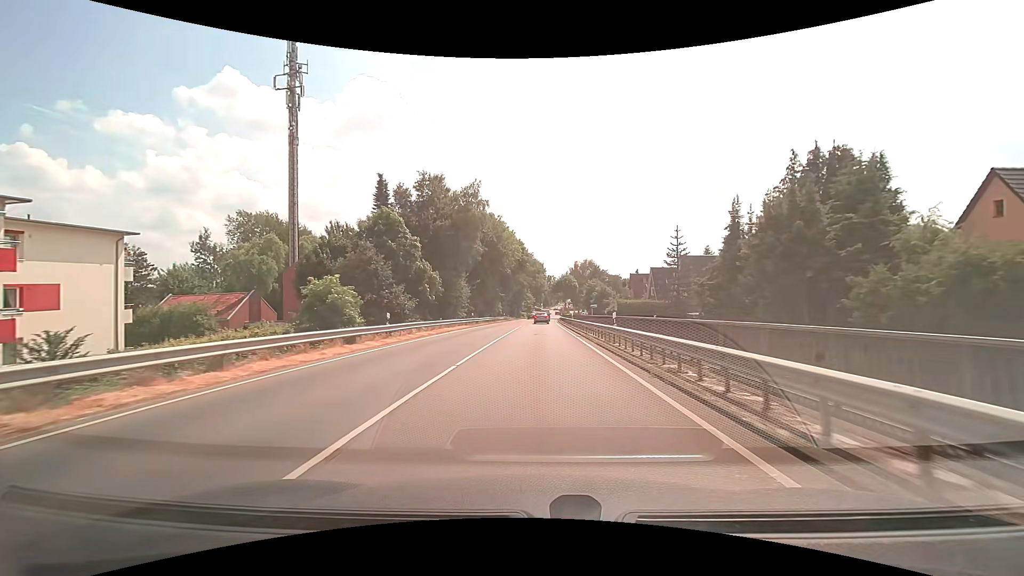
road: secondary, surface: asphalt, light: Day
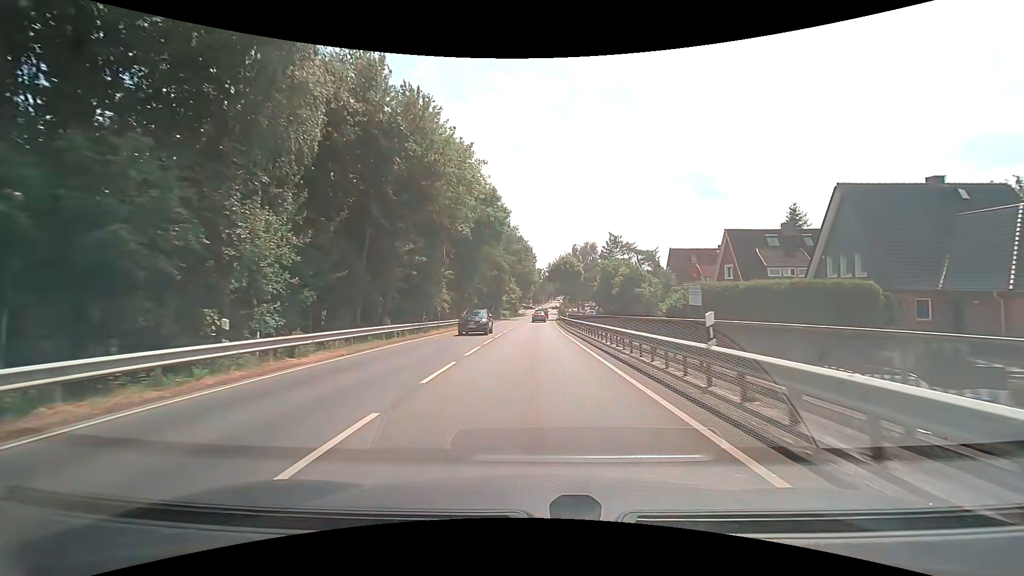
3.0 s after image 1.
(+0.6, +39.6) m; +2°
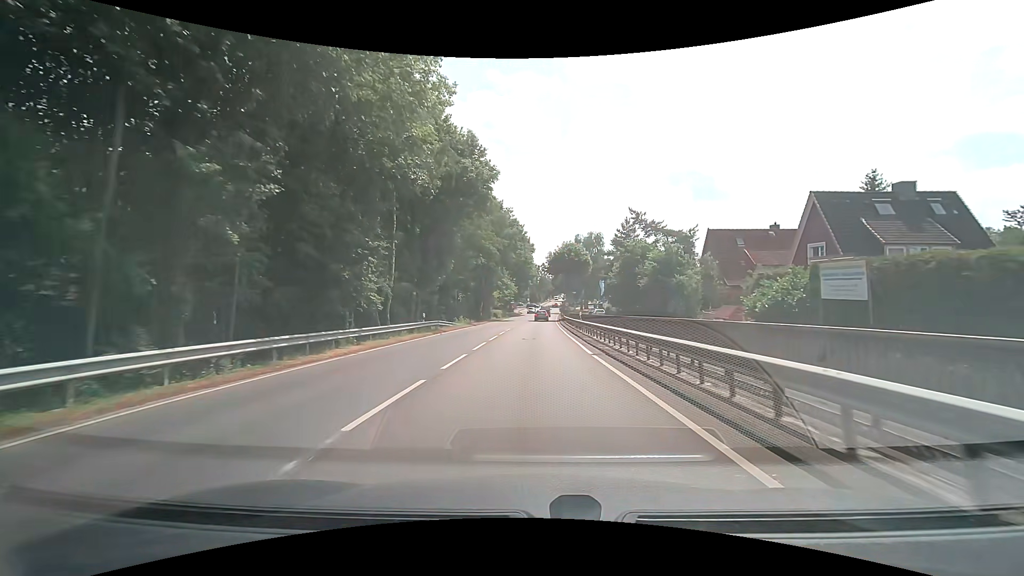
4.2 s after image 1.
(0.0, +15.7) m; 0°
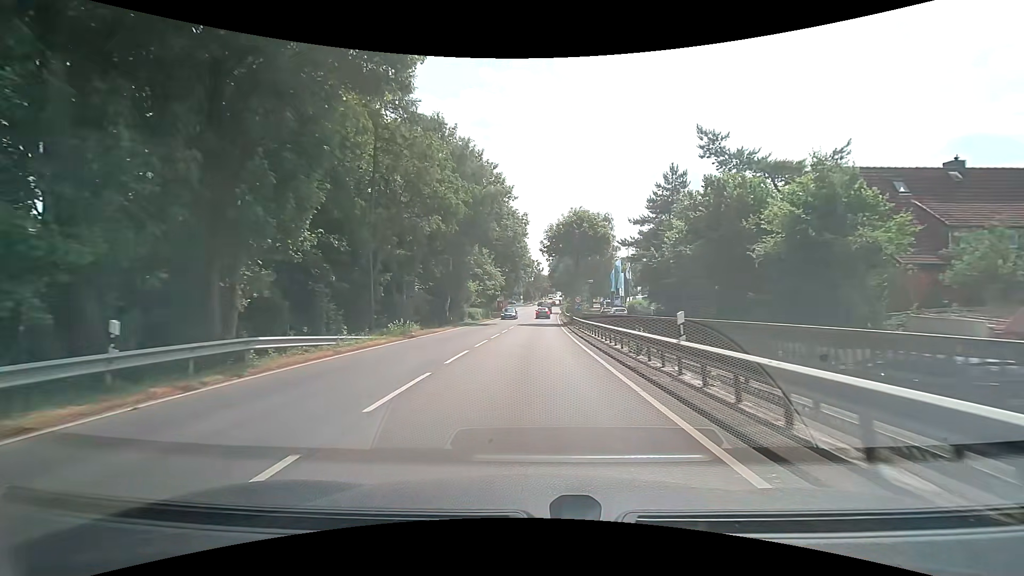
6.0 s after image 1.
(+0.2, +23.1) m; +1°
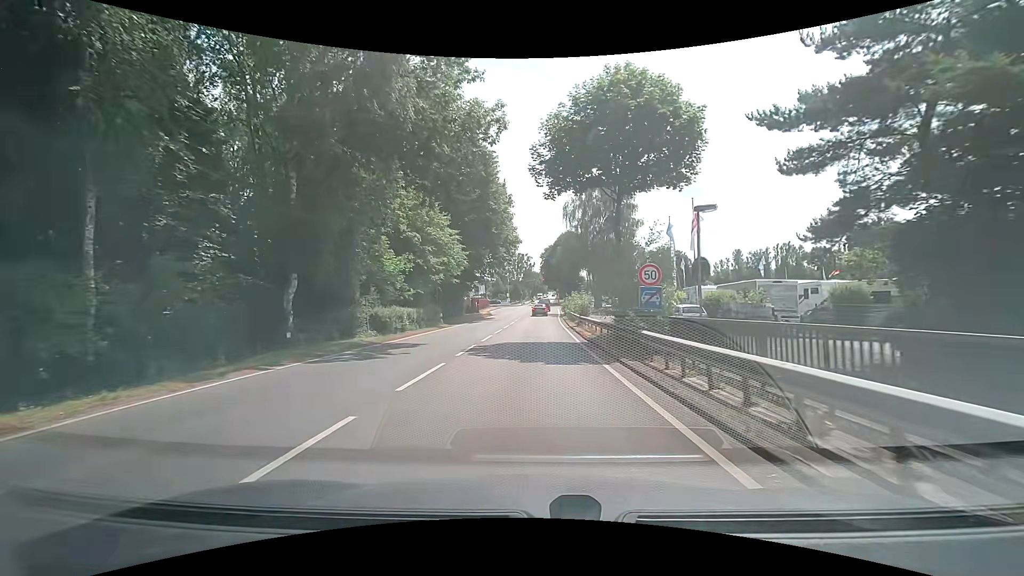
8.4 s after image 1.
(+0.3, +28.3) m; +1°
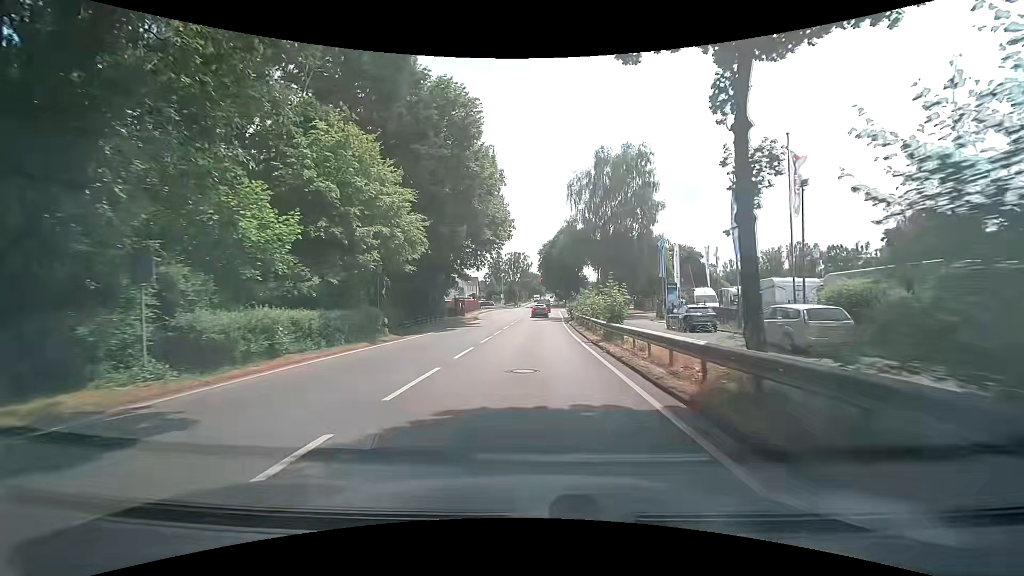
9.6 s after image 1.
(+0.1, +12.9) m; +1°
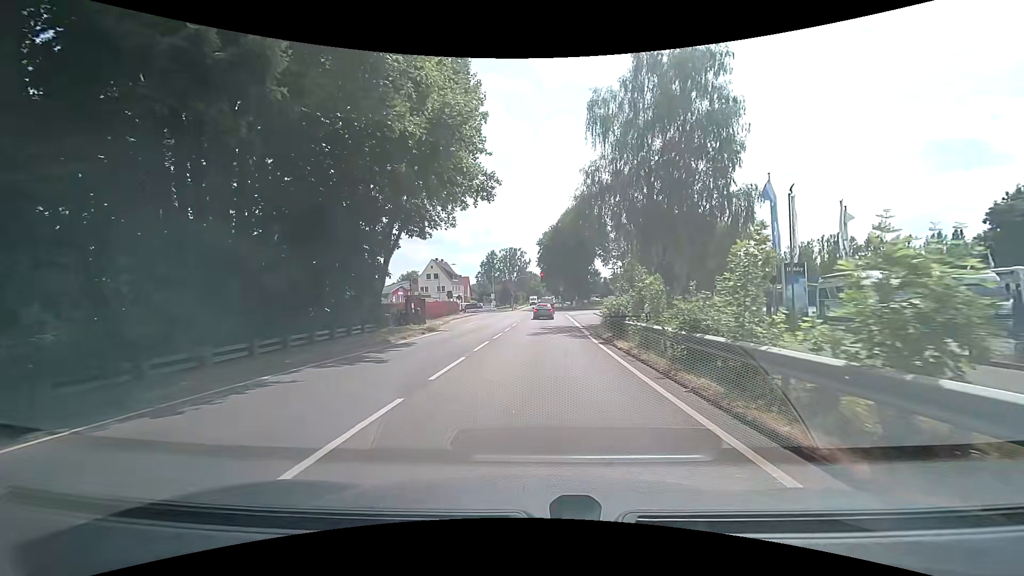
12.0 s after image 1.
(0.0, +21.7) m; -1°
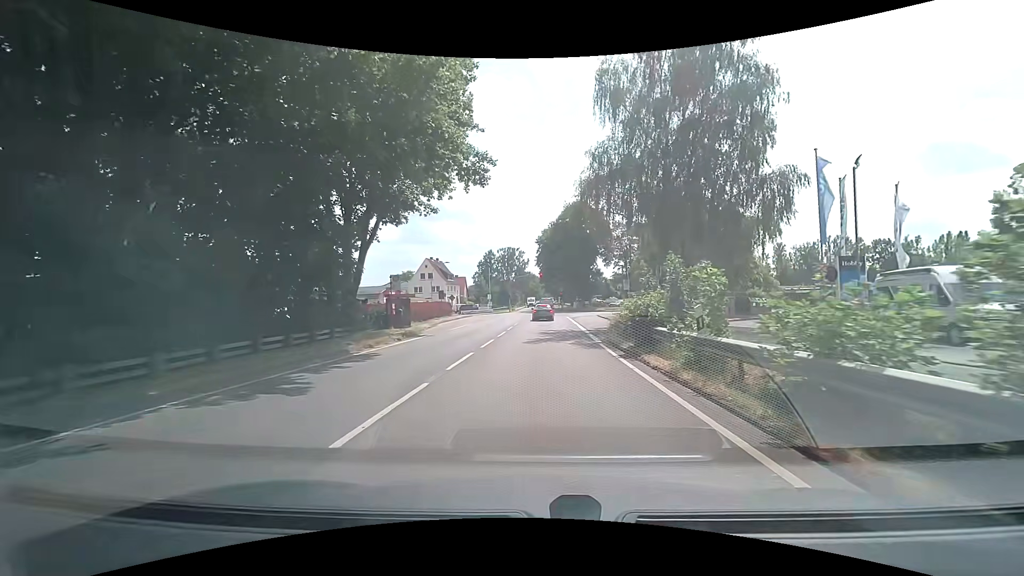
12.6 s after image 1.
(0.0, +4.4) m; 0°
(0, +10) (0, +20) (0, +30) (+1, +40) (+1, +50) (+1, +60) (+1, +70) (+2, +80) (+2, +90) (+2, +100) m
